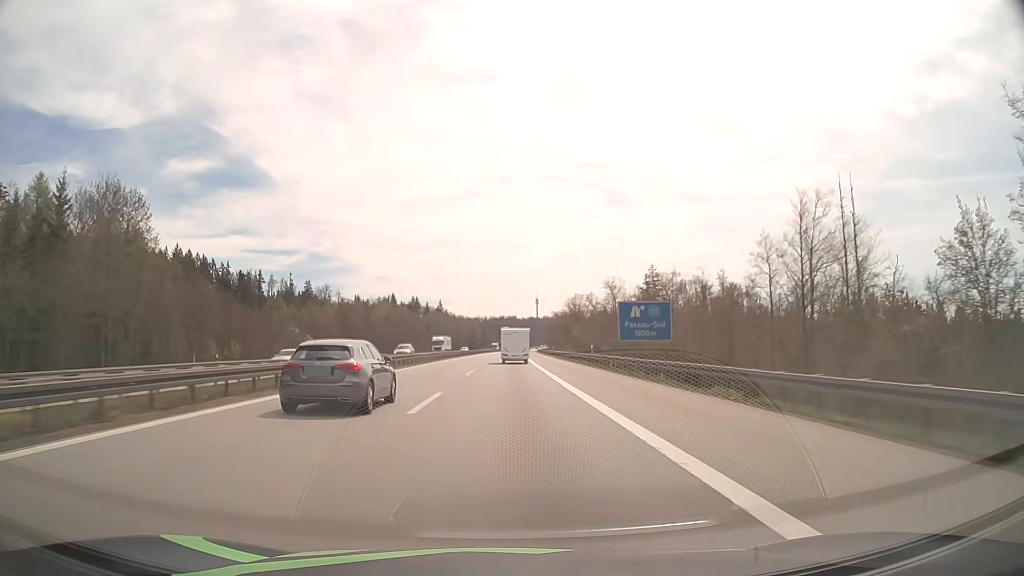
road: motorway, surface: asphalt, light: Day
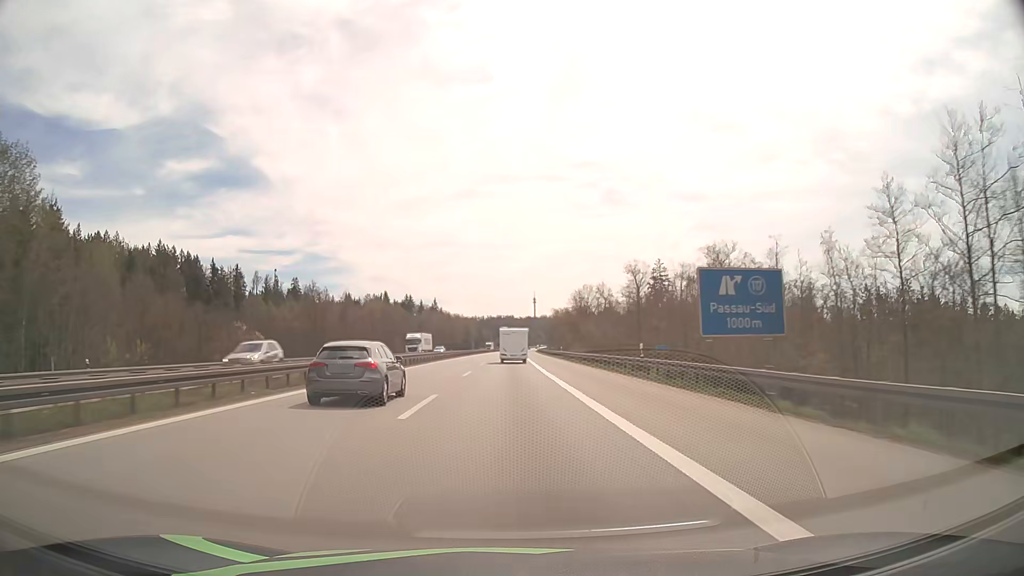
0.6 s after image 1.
(+0.1, +18.7) m; 0°
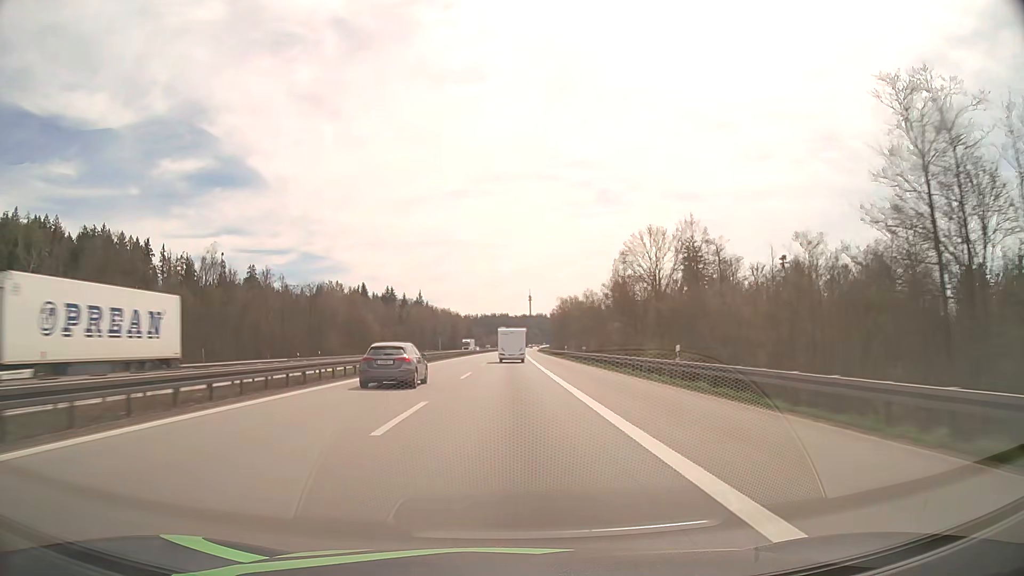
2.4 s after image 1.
(+0.3, +56.2) m; 0°
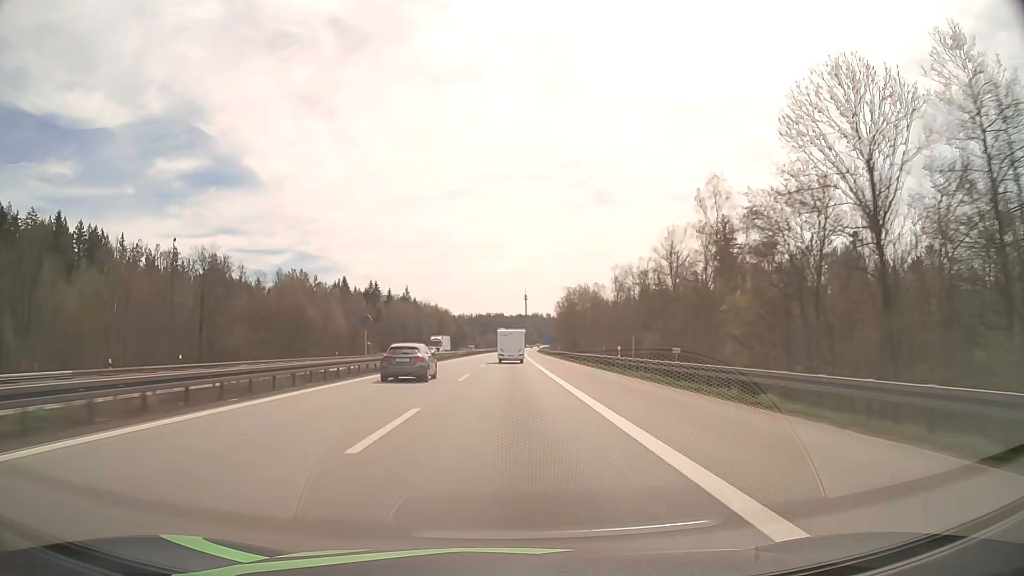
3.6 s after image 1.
(+0.1, +37.4) m; 0°
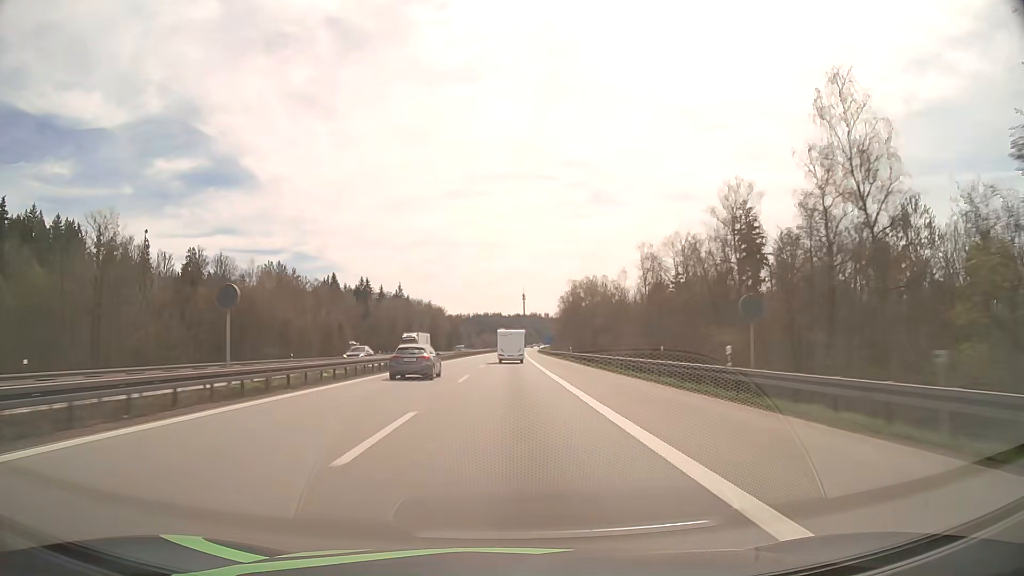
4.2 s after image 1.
(0.0, +18.8) m; 0°
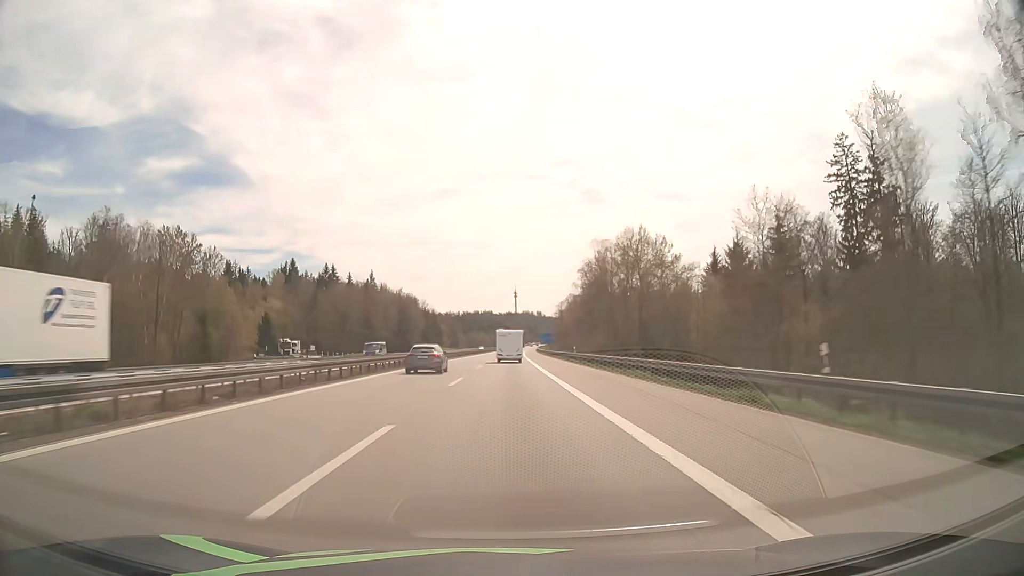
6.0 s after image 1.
(+0.4, +56.4) m; +1°
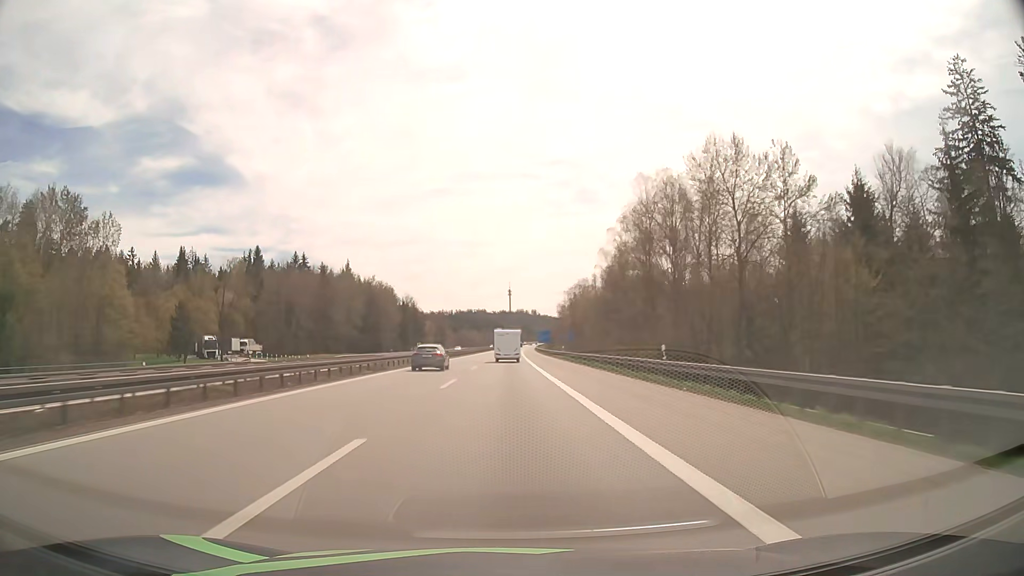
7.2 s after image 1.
(+0.2, +37.6) m; +1°
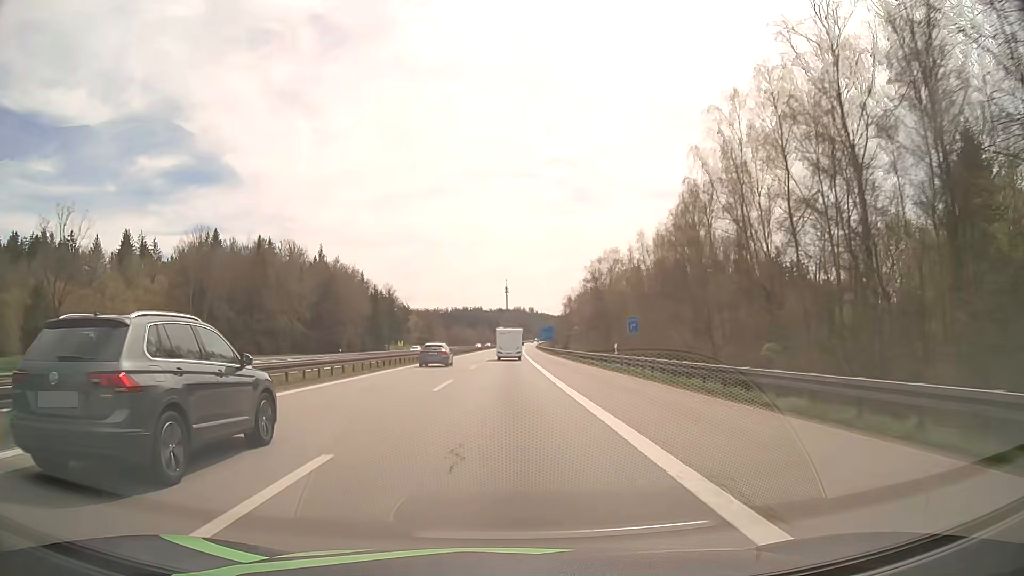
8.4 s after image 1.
(+0.1, +37.6) m; 0°
(0, +10) (0, +20) (0, +30) (0, +40) (0, +50) (0, +60) (0, +70) (+1, +80) (+1, +90) (+1, +100) m
